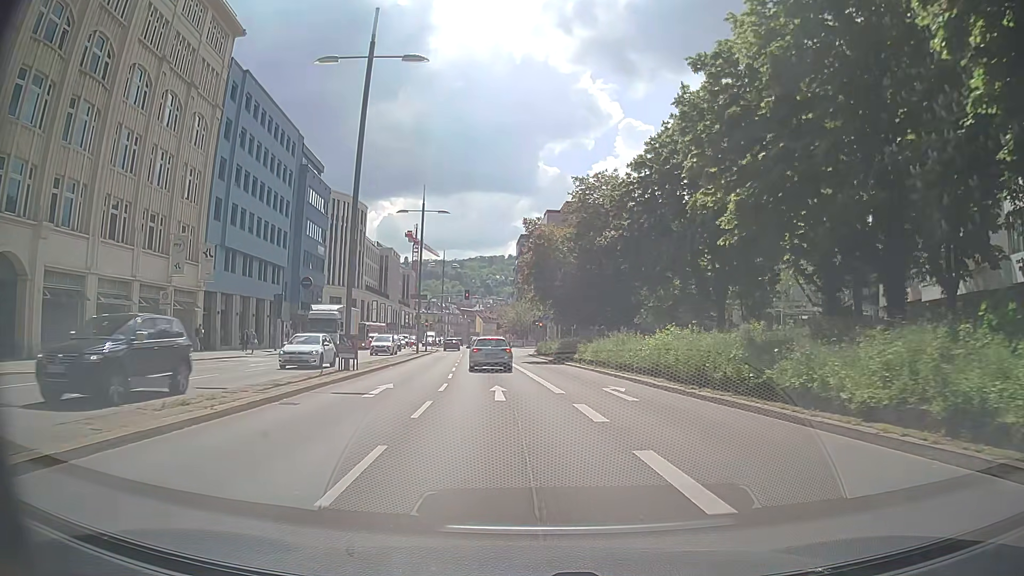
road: primary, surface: asphalt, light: Day
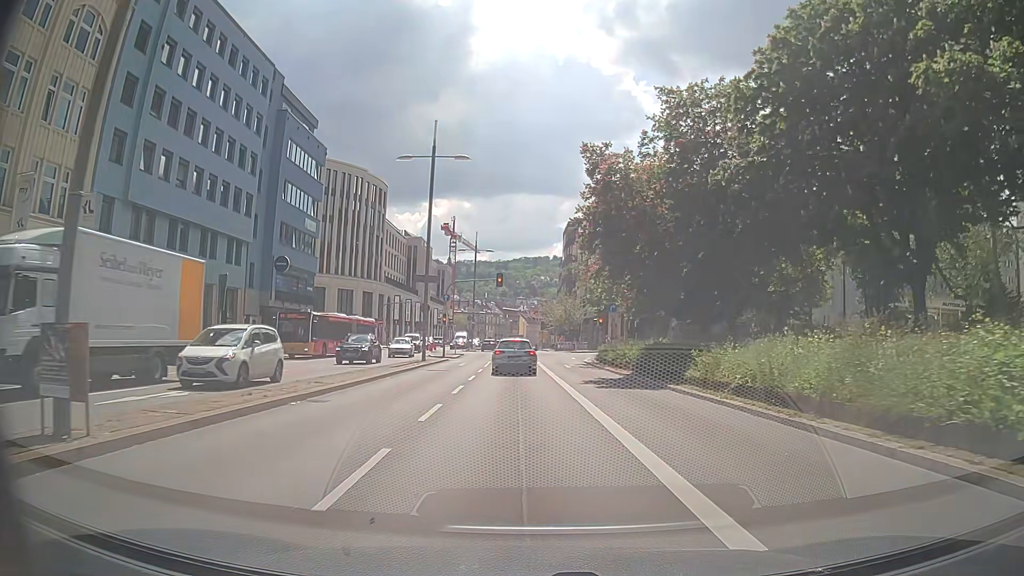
(-0.7, +18.2) m; -4°
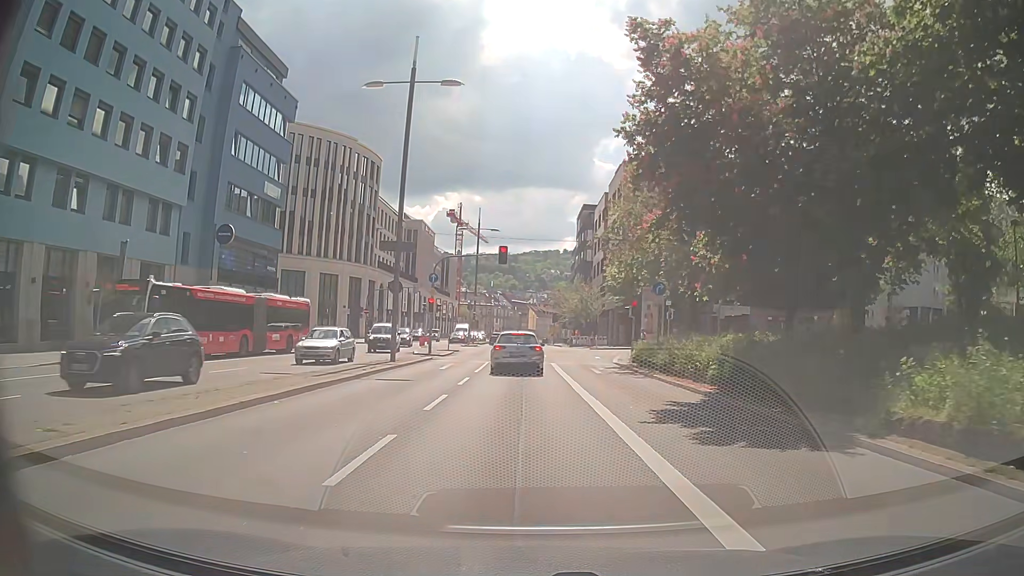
(-0.1, +11.3) m; 0°
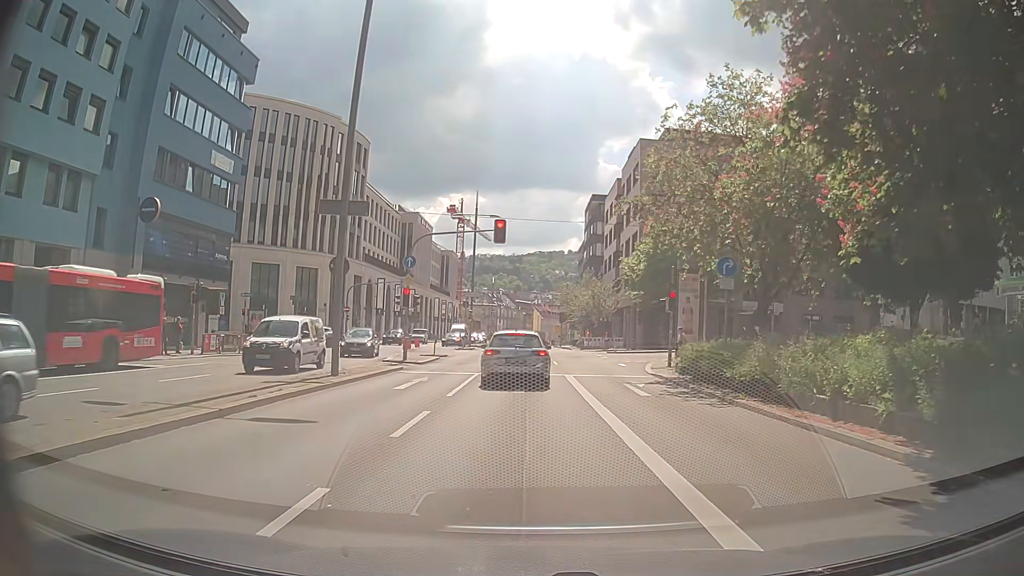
(-0.1, +8.8) m; 0°
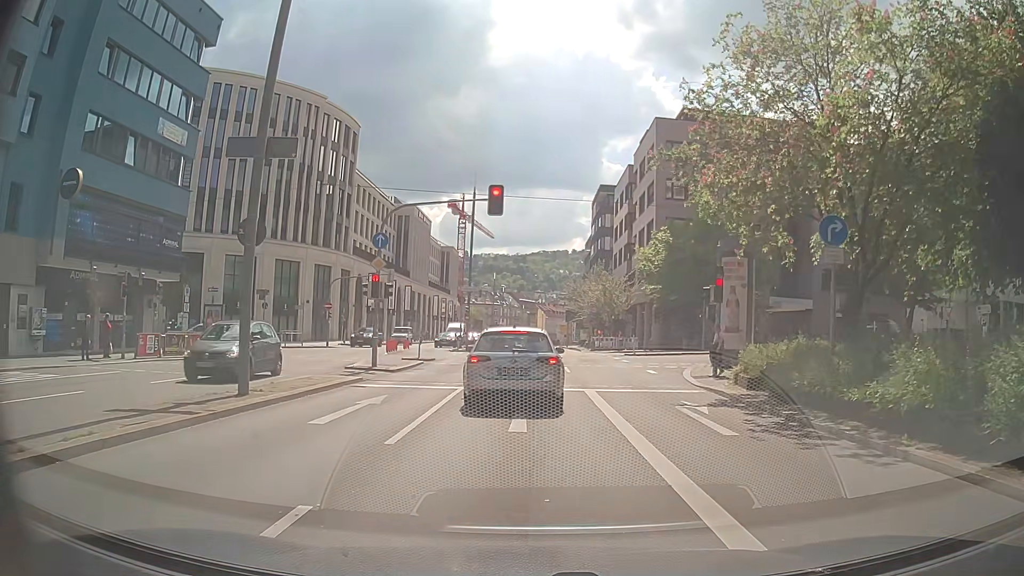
(-0.1, +6.4) m; -2°
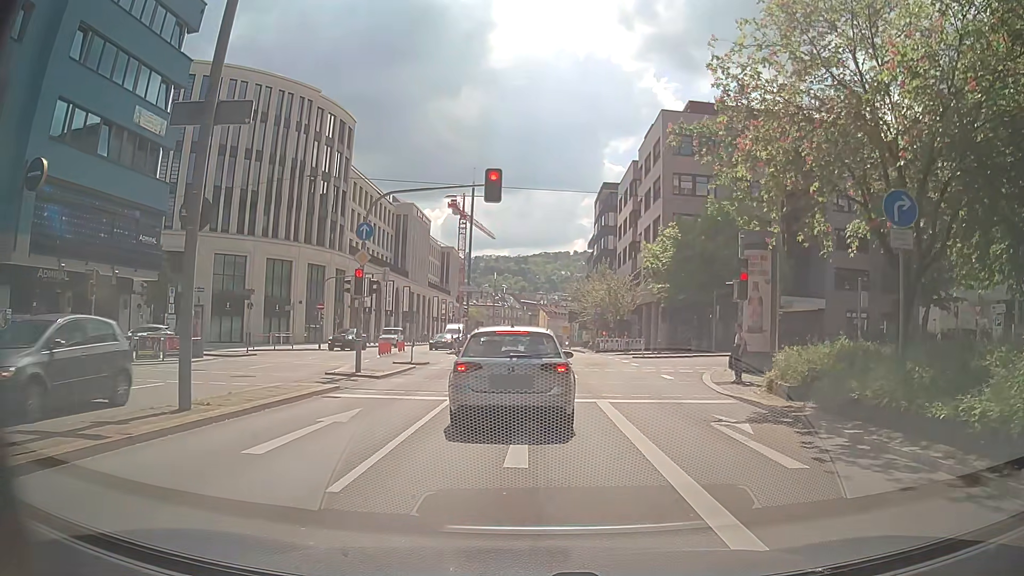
(0.0, +2.3) m; +1°
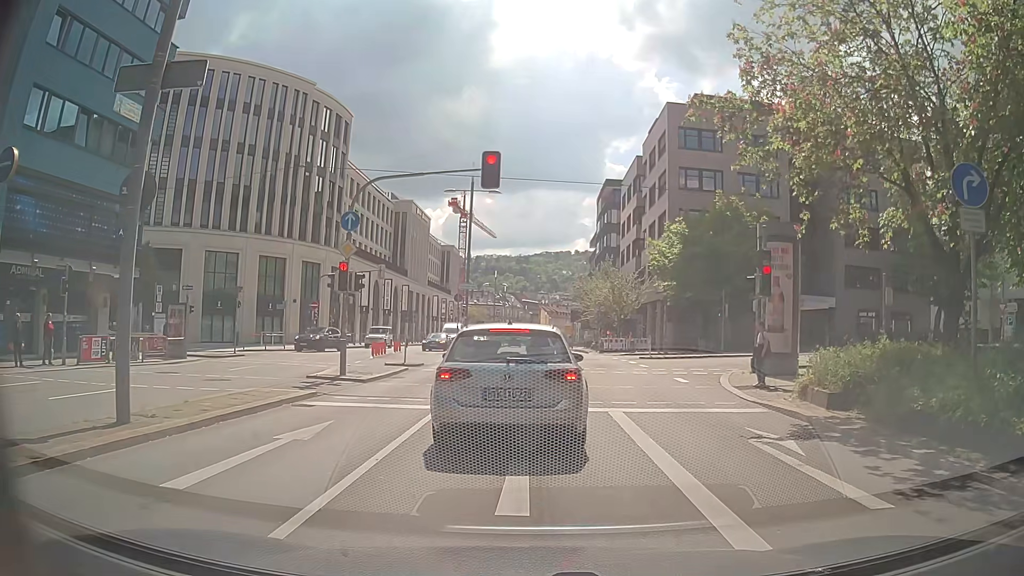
(0.0, +1.8) m; +1°
